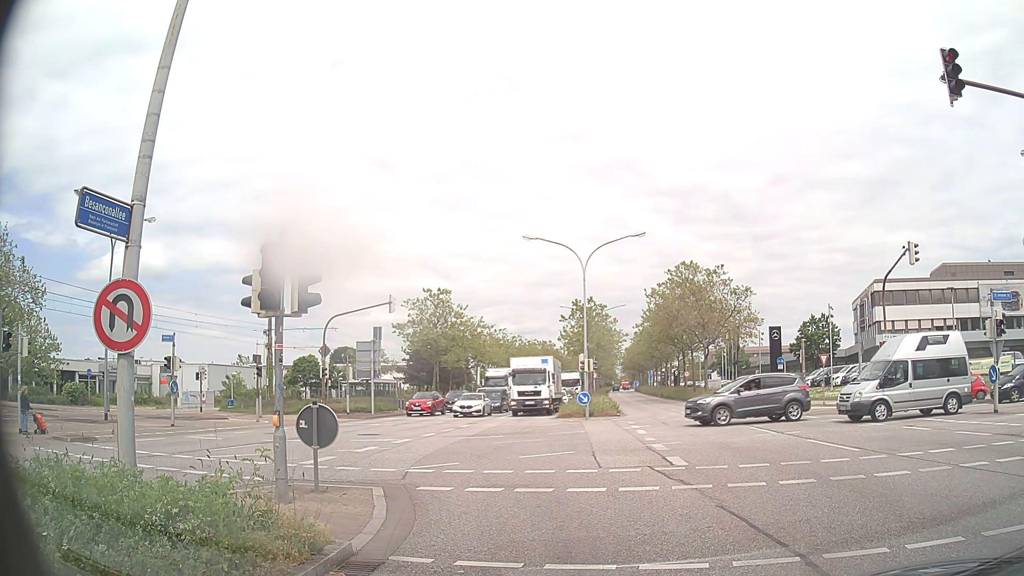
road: primary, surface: asphalt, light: Day
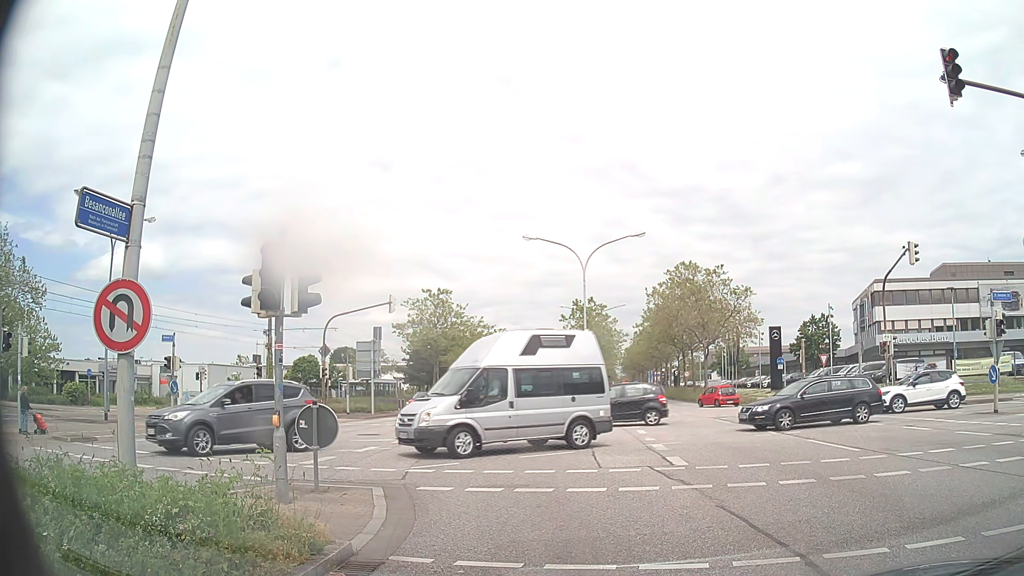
(0.0, 0.0) m; 0°
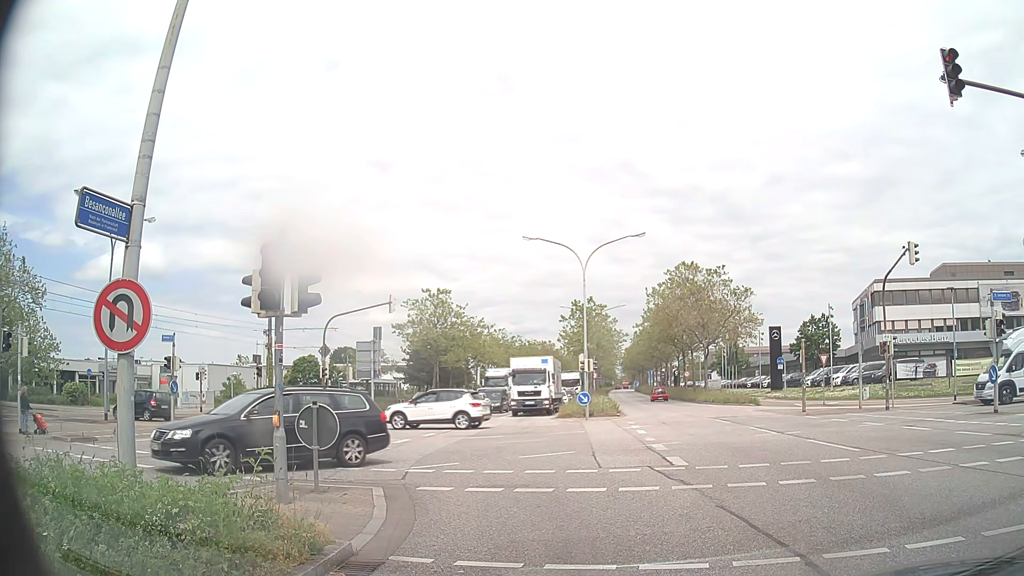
(0.0, 0.0) m; 0°
(-1, +10) (-5, +19) (-12, +26) (-21, +30) (-31, +32) (-40, +34) (-50, +35) (-60, +36) (-70, +36) (-80, +36) m
